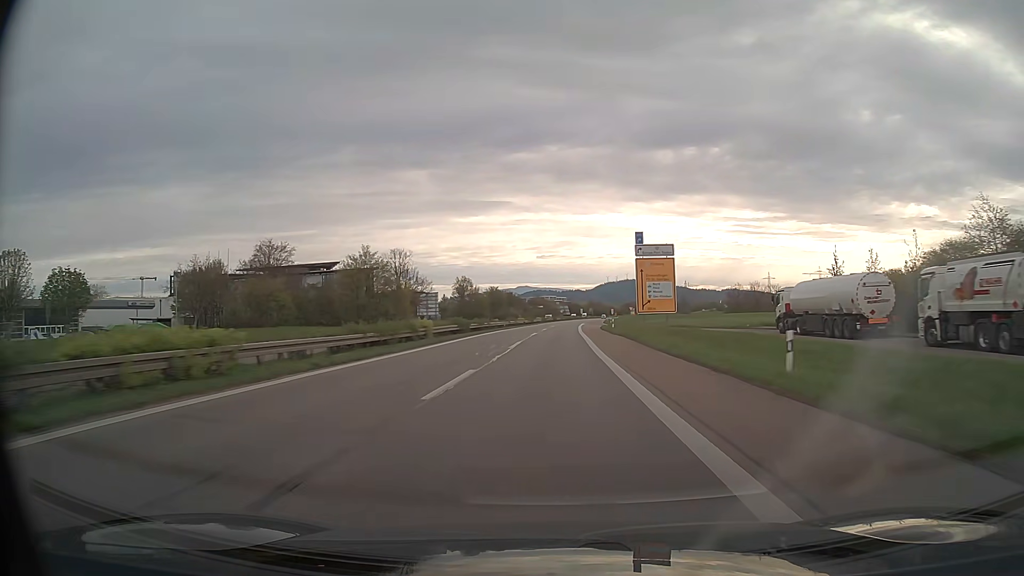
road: trunk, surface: asphalt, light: Day
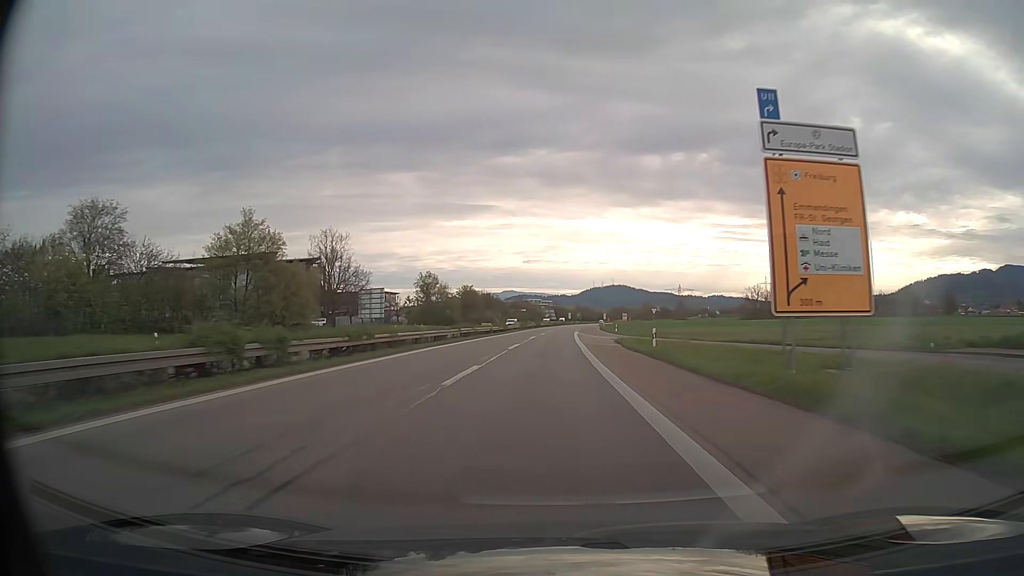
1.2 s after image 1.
(+0.3, +33.0) m; +1°
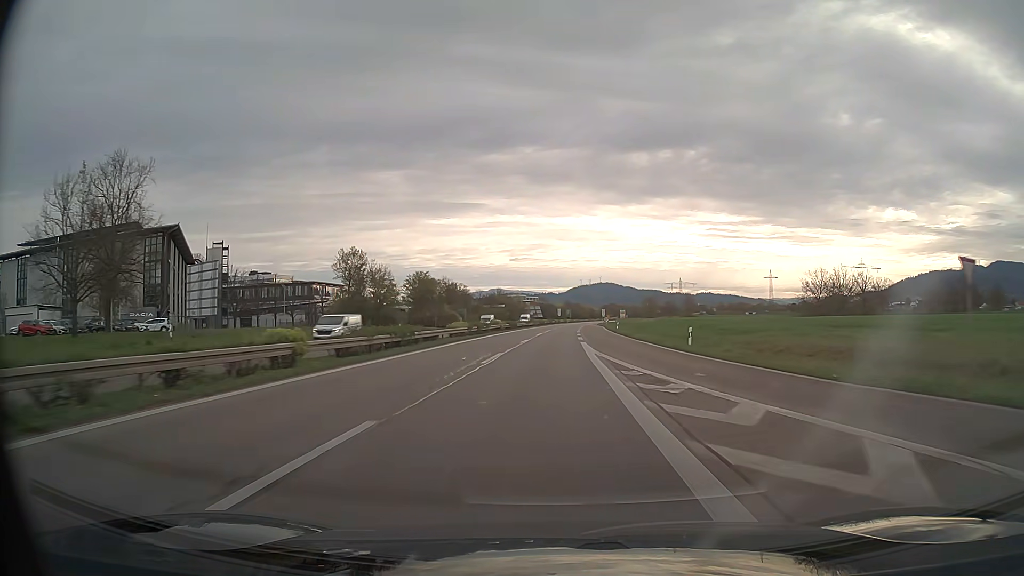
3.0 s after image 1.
(+0.5, +49.4) m; +1°
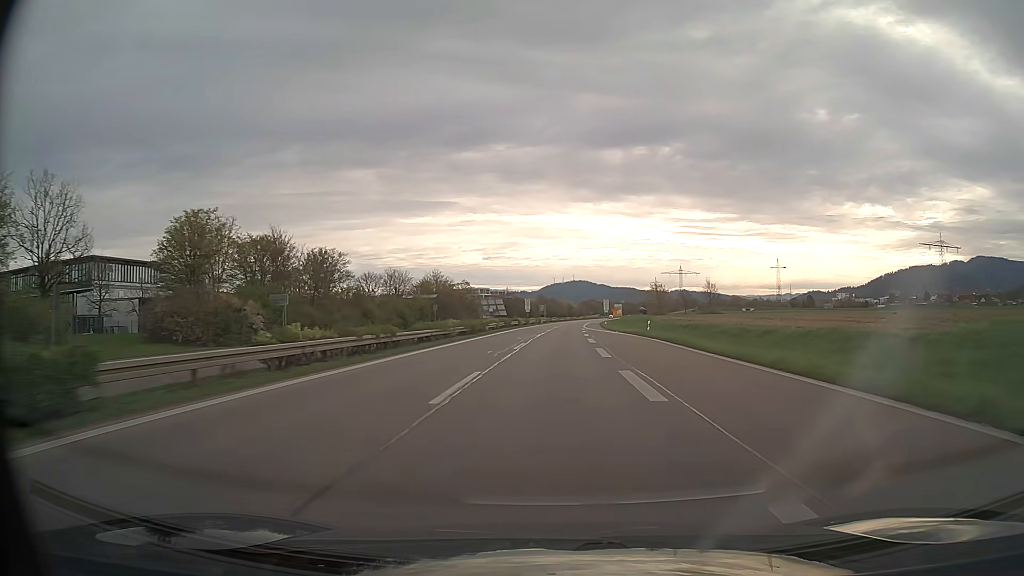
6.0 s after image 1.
(+1.3, +82.6) m; +2°
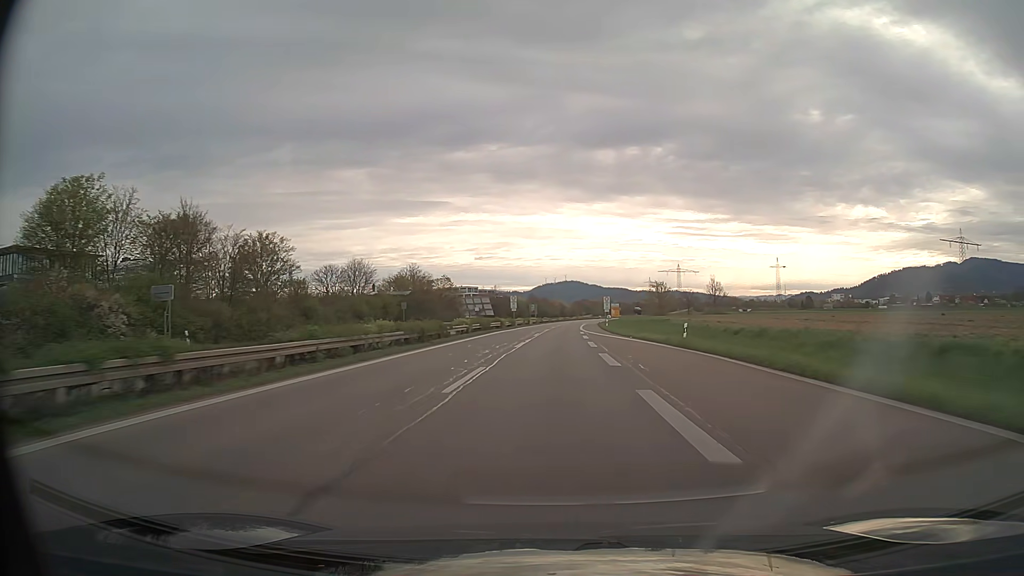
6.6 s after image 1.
(+0.1, +16.6) m; +1°
(0, +10) (0, +20) (0, +30) (0, +40) (+1, +50) (+1, +60) (+1, +70) (+2, +80) (+2, +90) (+3, +100) m
